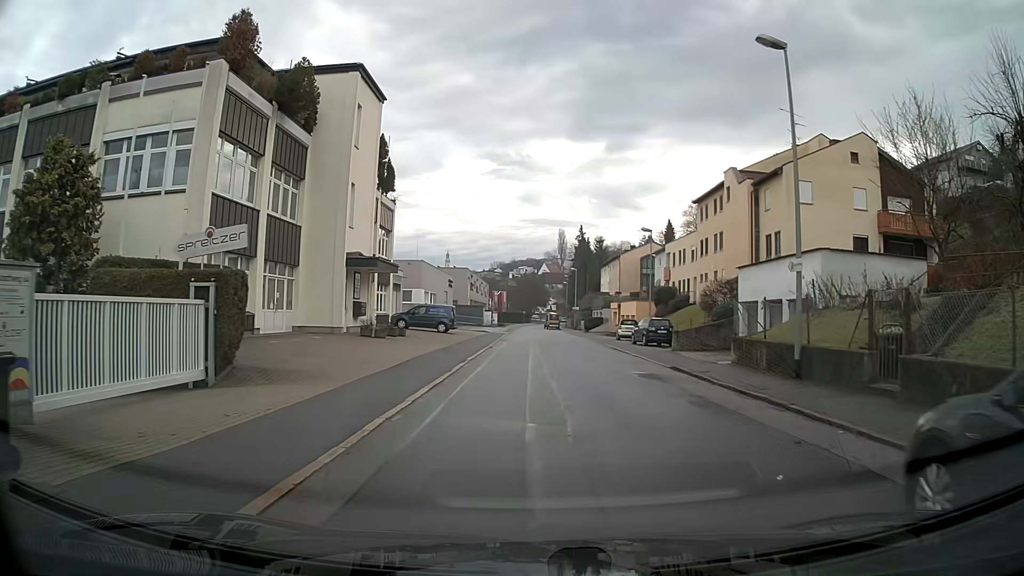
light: Day
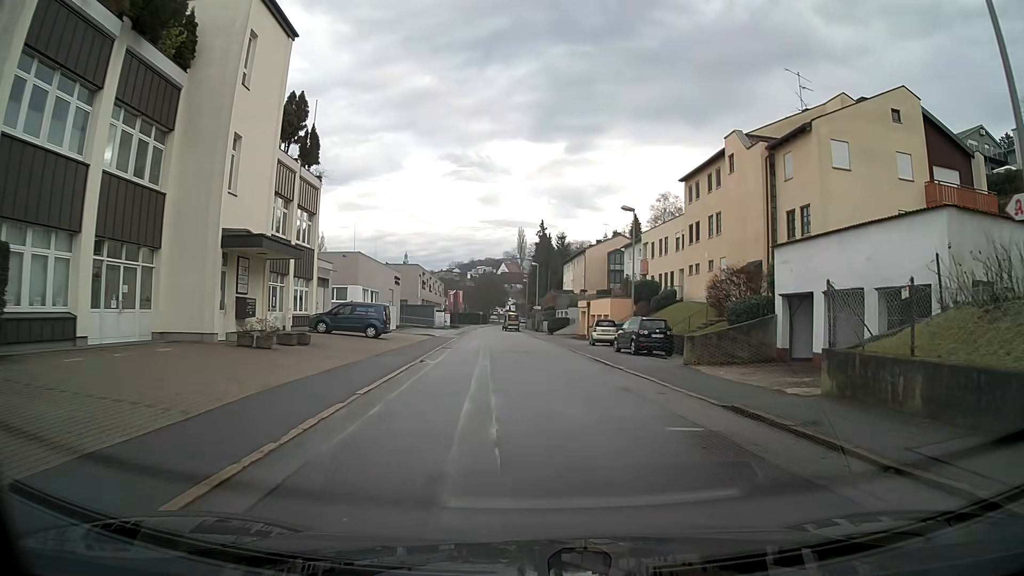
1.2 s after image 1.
(+0.3, +9.3) m; +4°
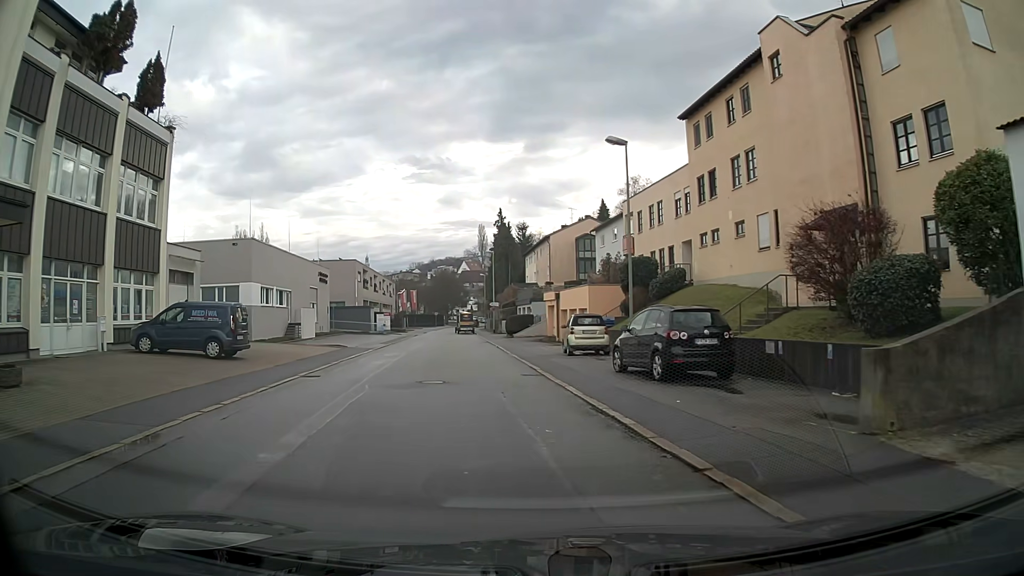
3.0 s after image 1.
(+0.4, +14.0) m; +1°
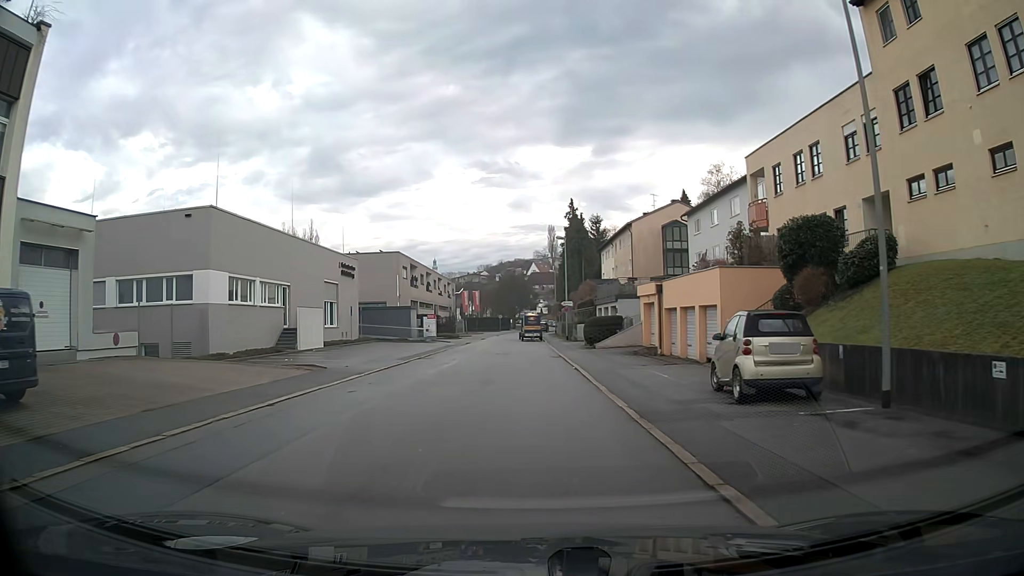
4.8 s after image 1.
(-0.8, +13.9) m; -5°
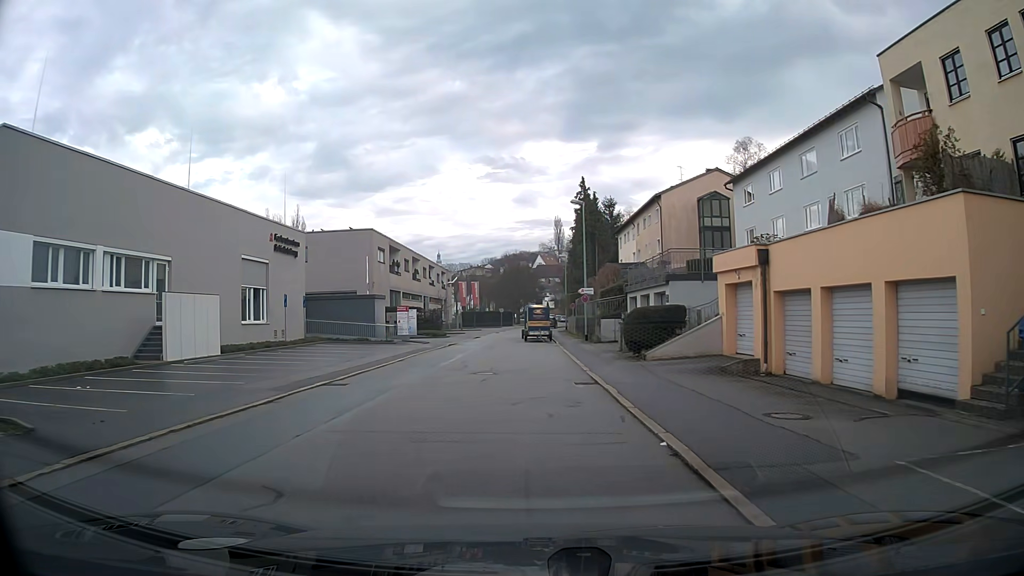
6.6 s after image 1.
(-0.2, +14.0) m; -1°
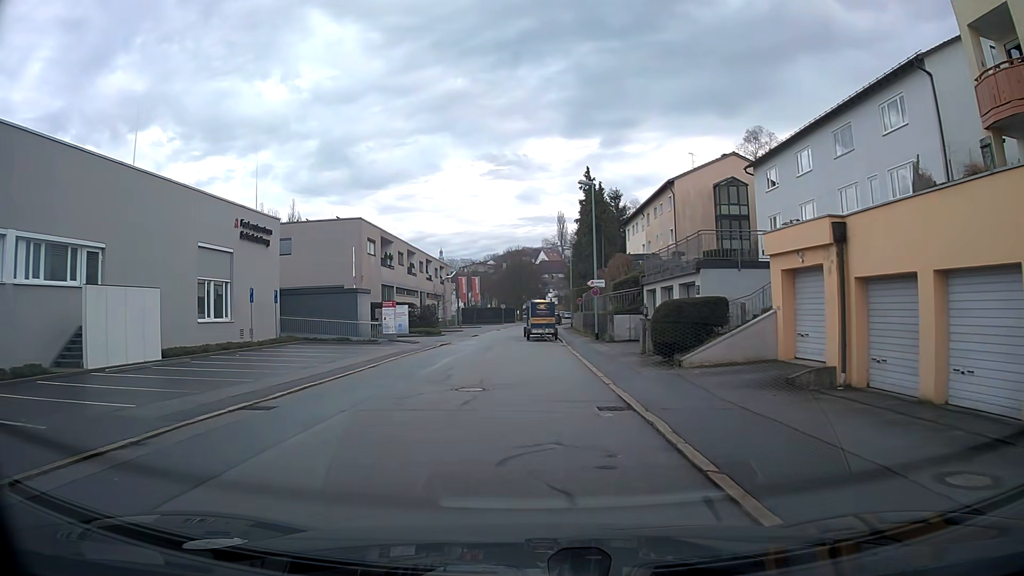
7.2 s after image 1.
(0.0, +4.6) m; -1°
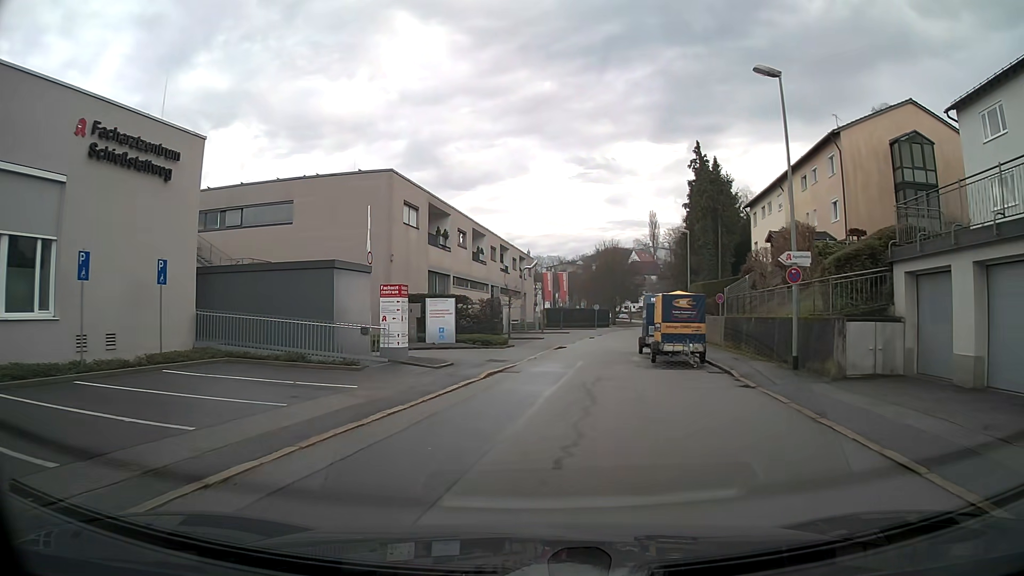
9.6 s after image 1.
(-1.2, +17.1) m; -7°
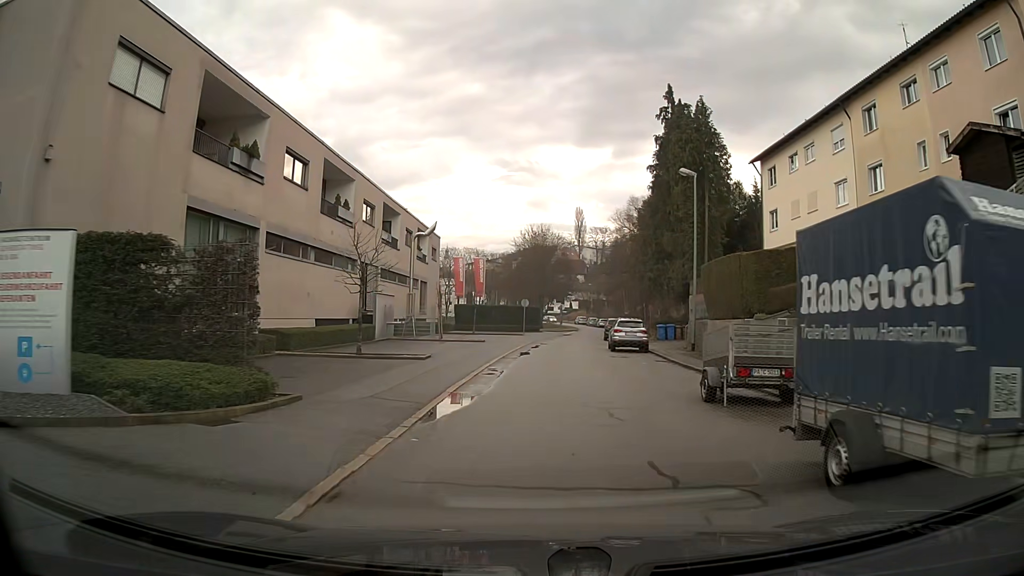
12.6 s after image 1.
(+1.3, +22.6) m; +7°
(0, +10) (+1, +20) (+1, +30) (+2, +40) (+3, +50) (+5, +60) (+7, +69) (+9, +79) (+9, +89) (+9, +99) m
